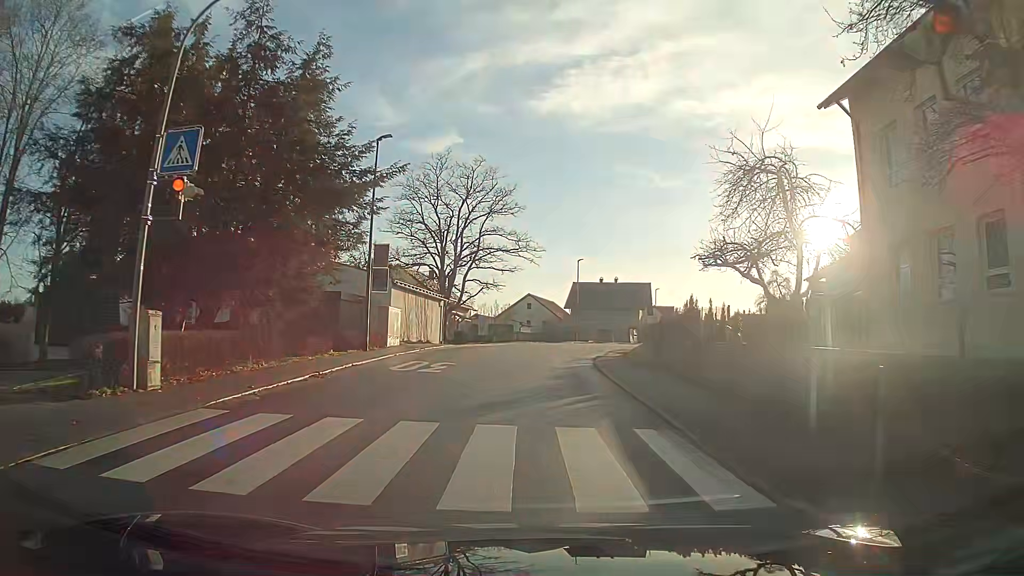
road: tertiary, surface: asphalt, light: Day
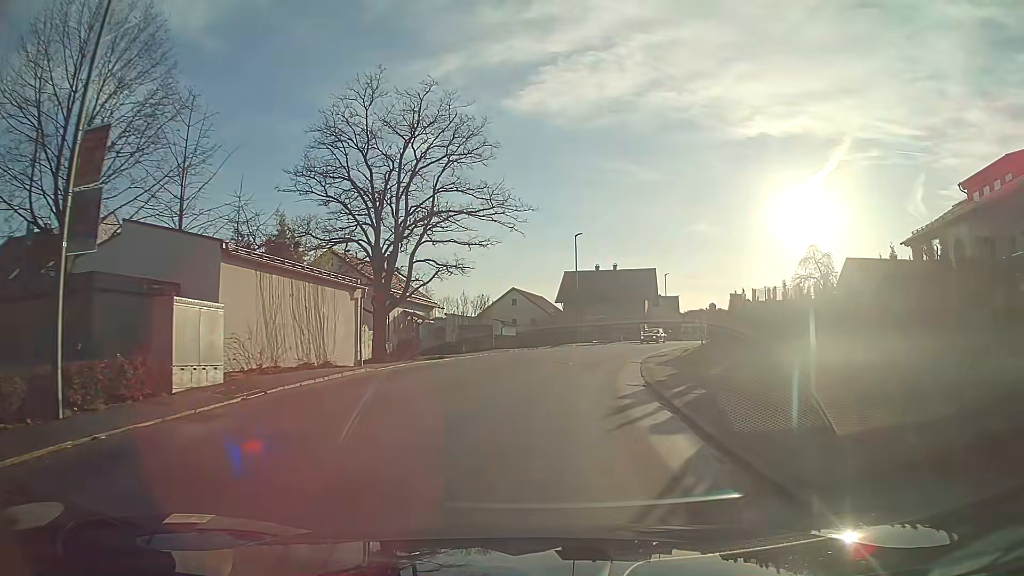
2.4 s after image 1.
(+0.1, +17.1) m; +2°
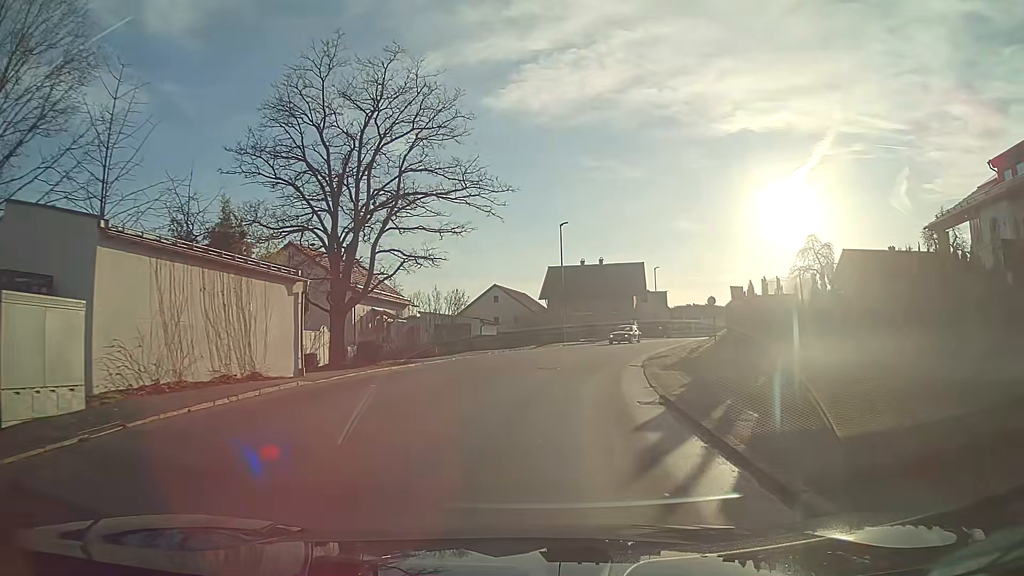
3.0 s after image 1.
(+0.1, +4.3) m; +1°
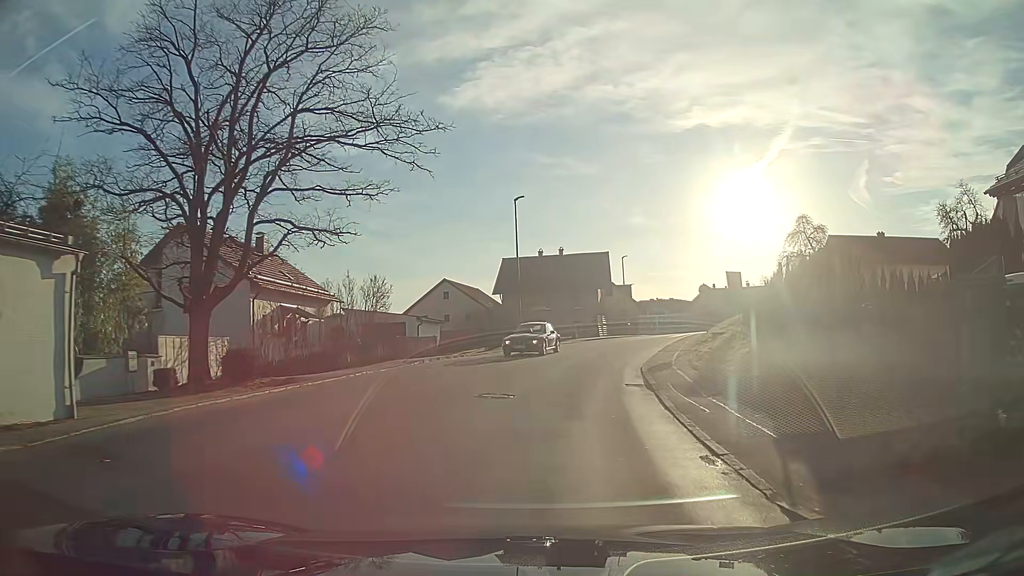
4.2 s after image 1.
(+0.3, +8.8) m; +4°
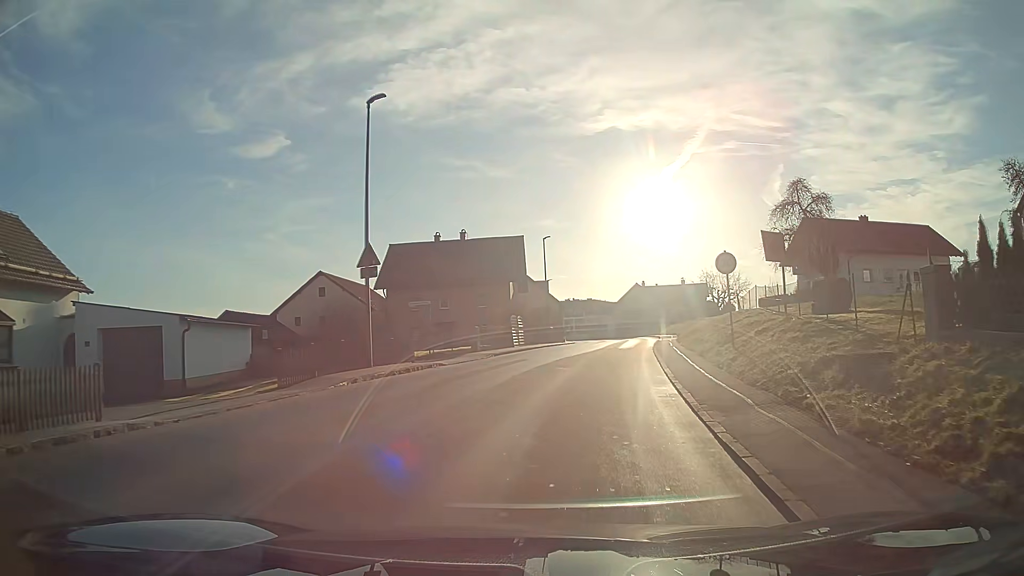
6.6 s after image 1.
(+1.1, +17.9) m; +8°
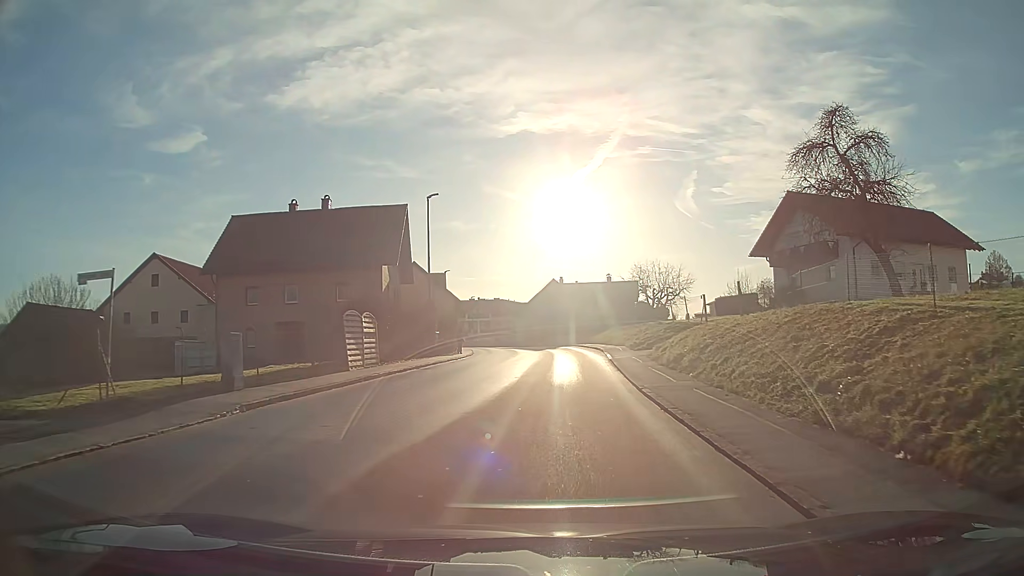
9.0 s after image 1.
(+1.3, +18.0) m; +7°
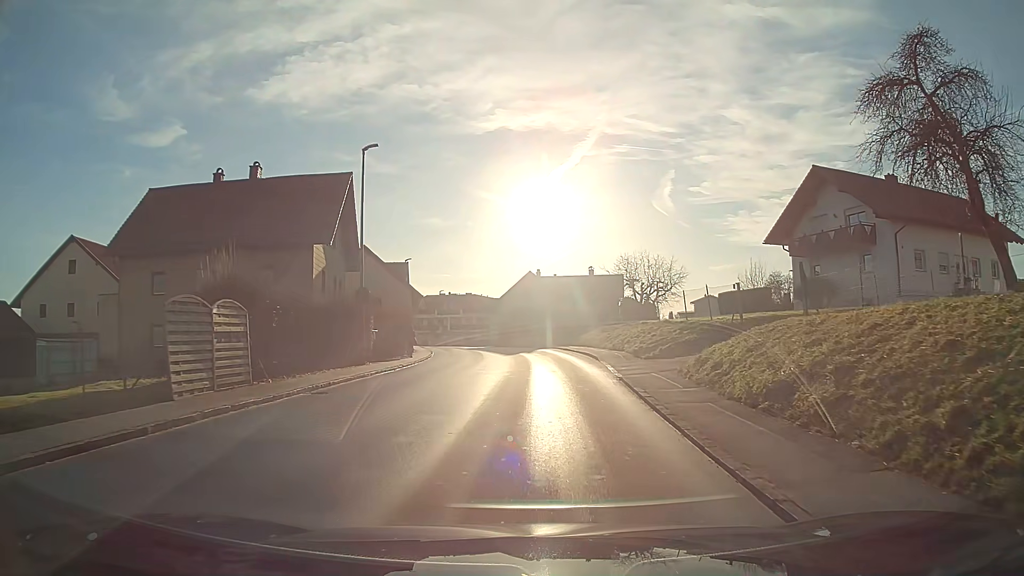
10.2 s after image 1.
(+0.2, +9.1) m; +2°
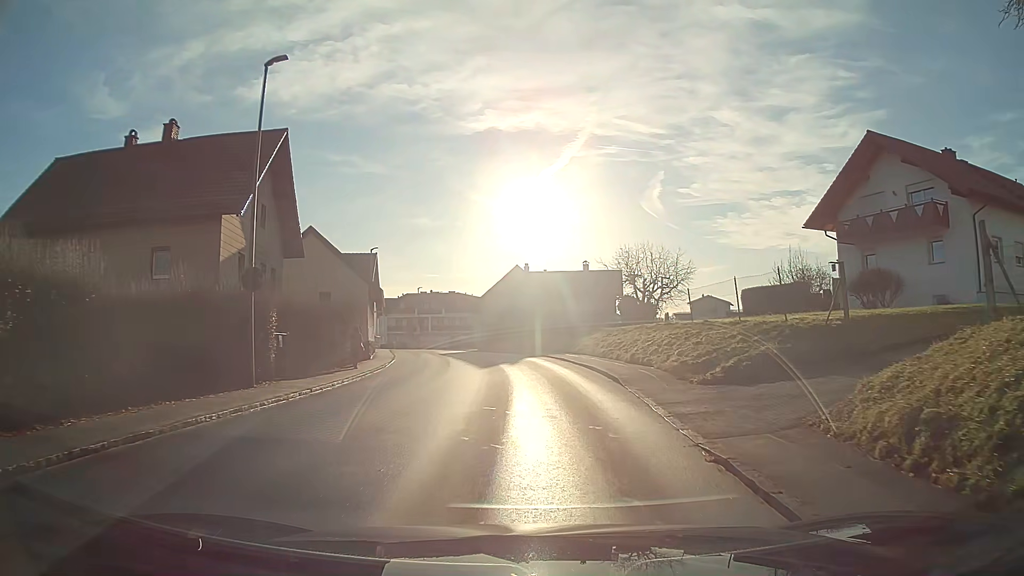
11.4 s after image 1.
(0.0, +9.2) m; 0°
(0, +10) (0, +20) (-1, +30) (-3, +40) (-5, +50) (-7, +59) (-9, +69) (-9, +79) (-8, +89) (-6, +99) m
